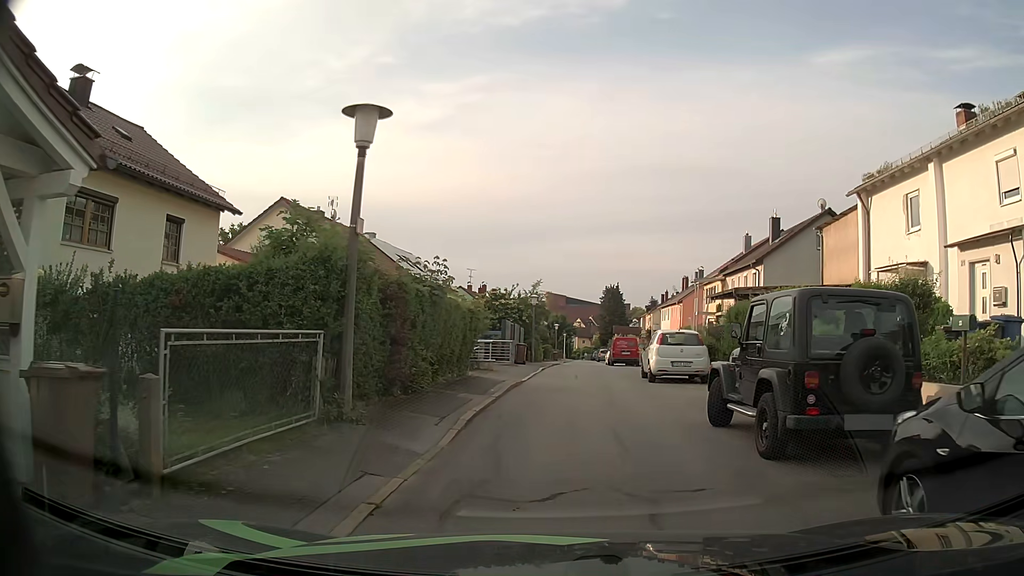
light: Day
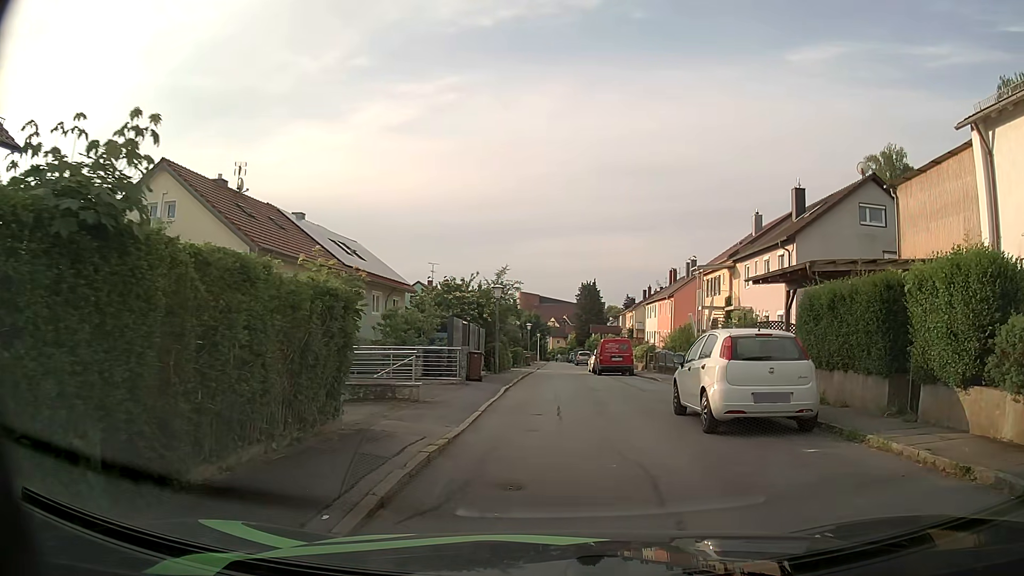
(+0.2, +9.2) m; +1°
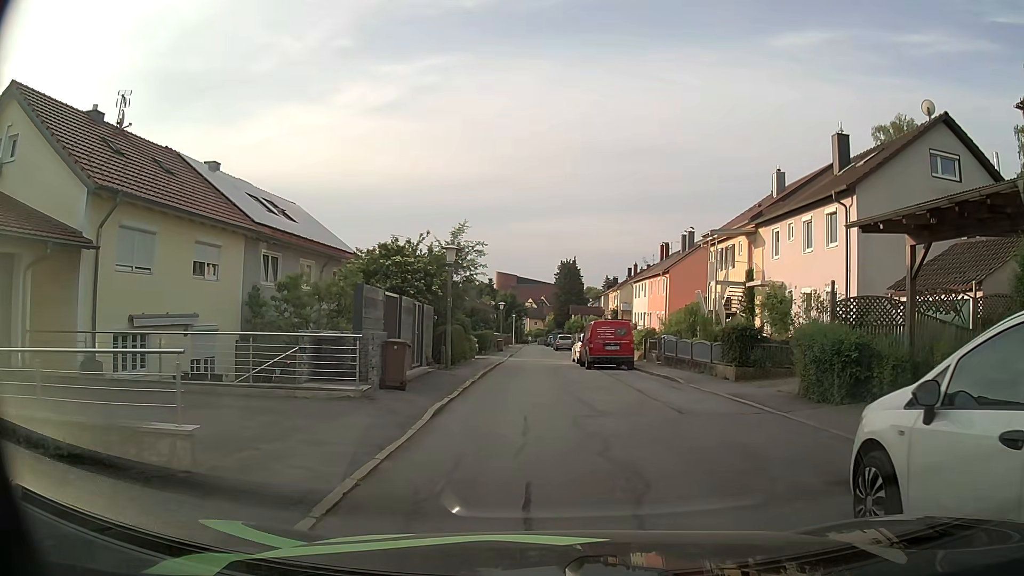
(+0.3, +8.2) m; +3°
